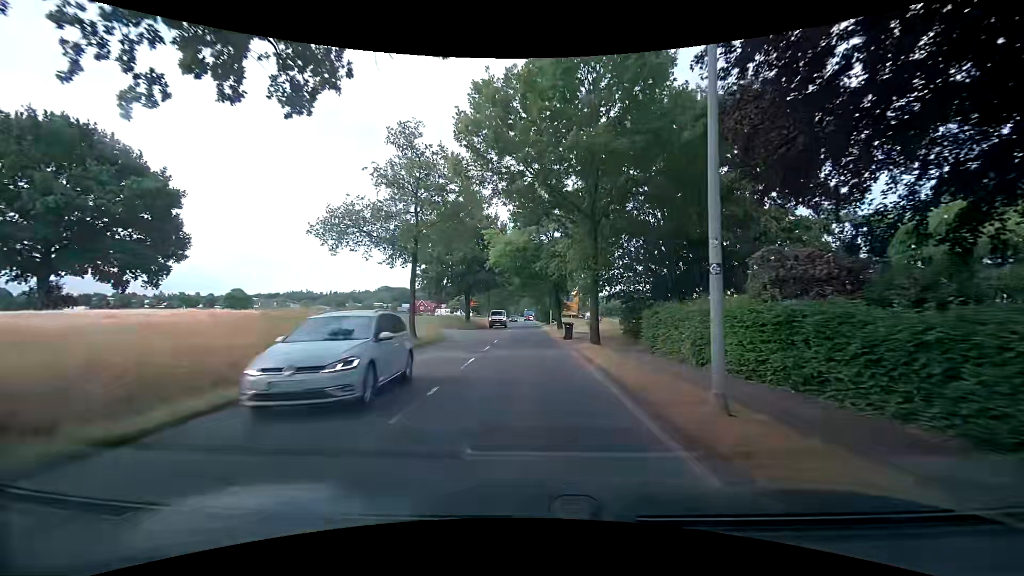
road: secondary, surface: asphalt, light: Day
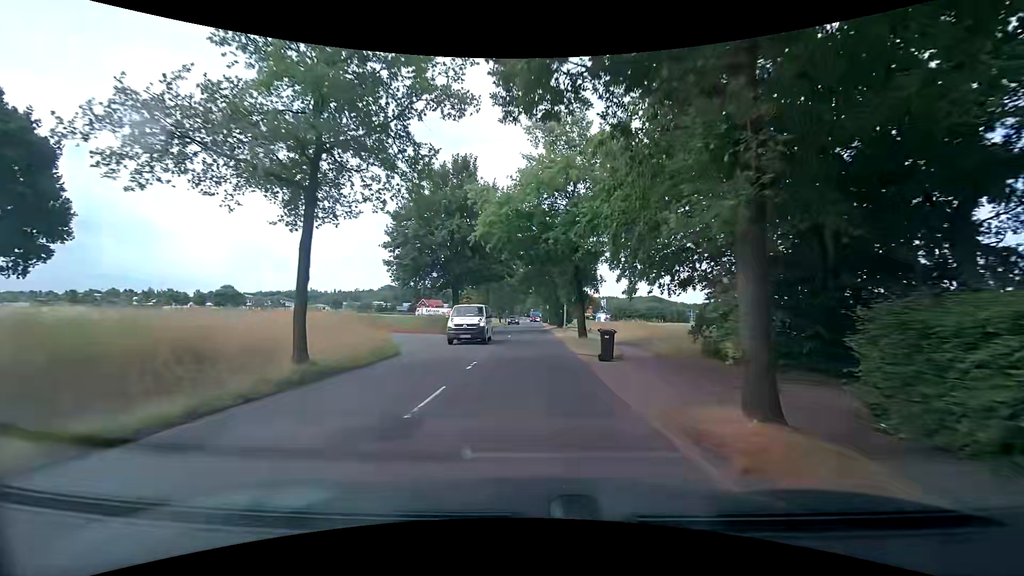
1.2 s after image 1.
(0.0, +12.4) m; -1°
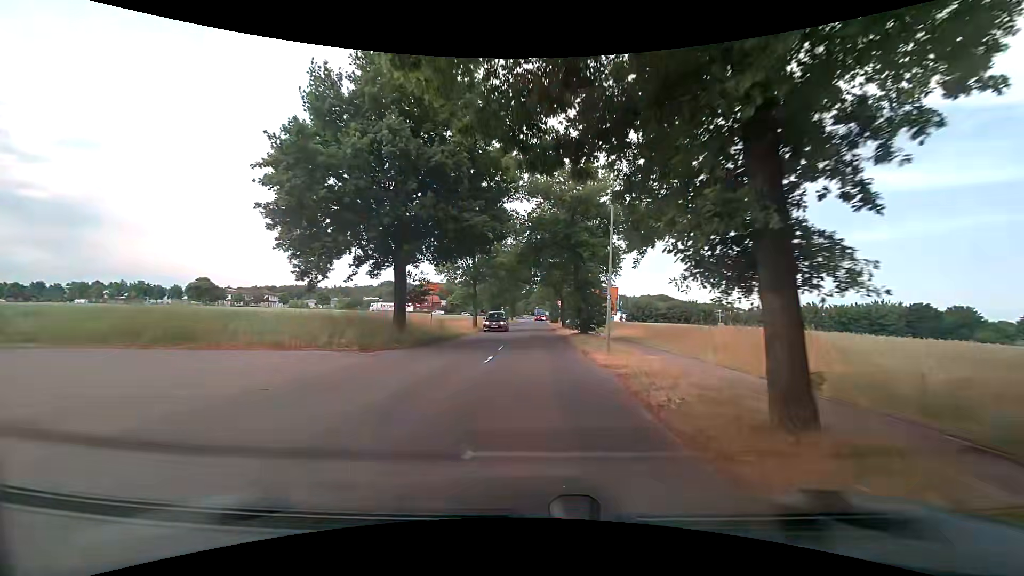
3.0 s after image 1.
(+0.1, +18.6) m; 0°
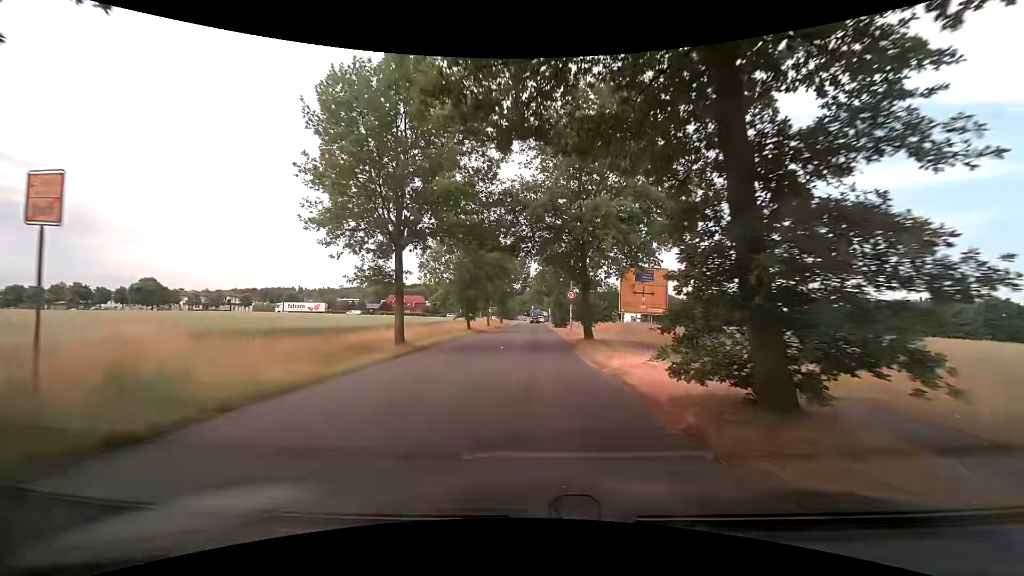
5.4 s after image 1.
(+0.3, +23.2) m; +1°
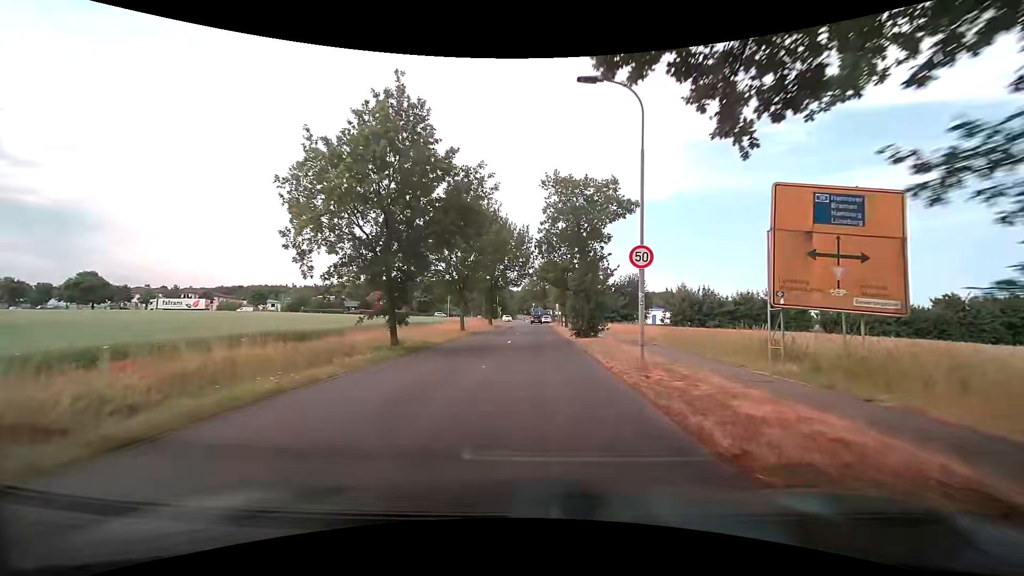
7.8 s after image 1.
(-0.1, +22.1) m; 0°
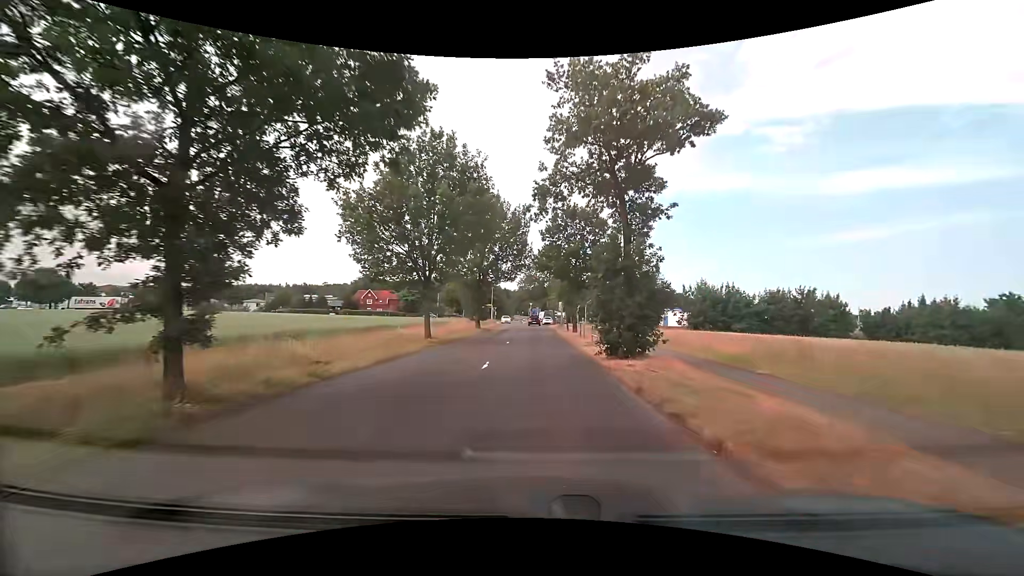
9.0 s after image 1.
(0.0, +11.3) m; 0°
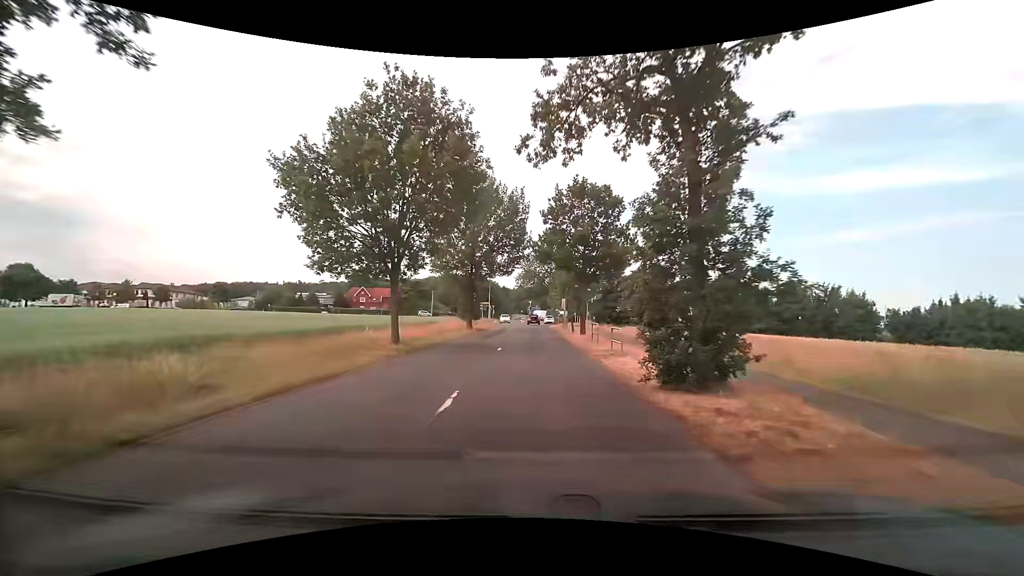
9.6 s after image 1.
(0.0, +5.9) m; 0°
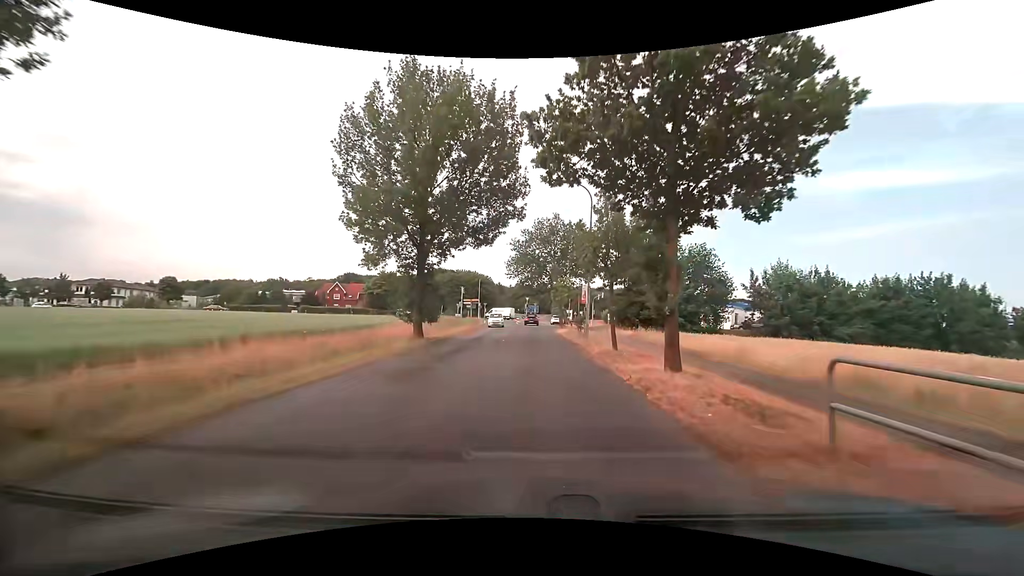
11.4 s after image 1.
(0.0, +18.2) m; 0°
(0, +10) (0, +20) (0, +30) (0, +40) (0, +50) (0, +60) (+1, +70) (+1, +80) (+2, +90) (+3, +100) m
